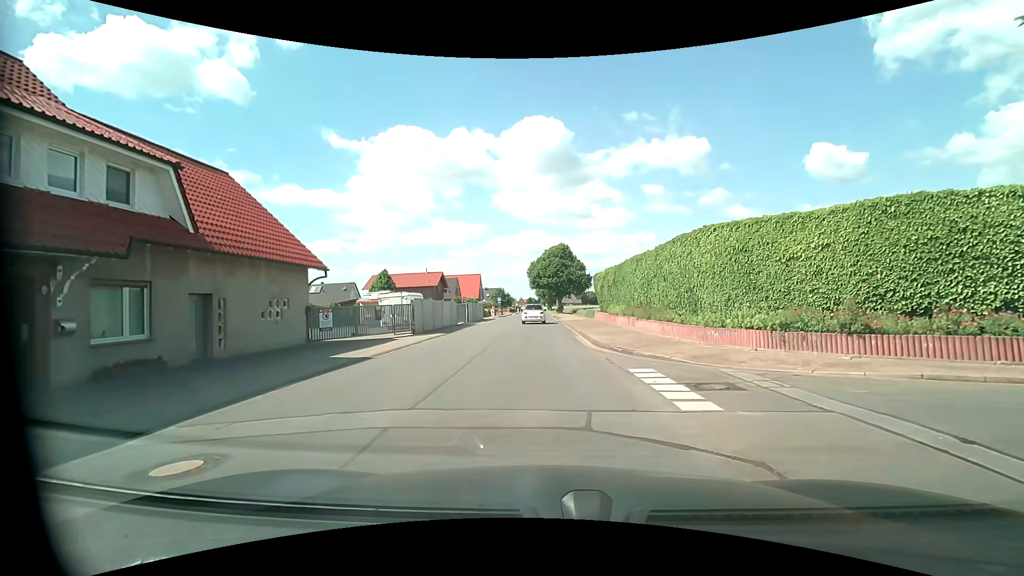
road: residential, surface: asphalt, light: Day
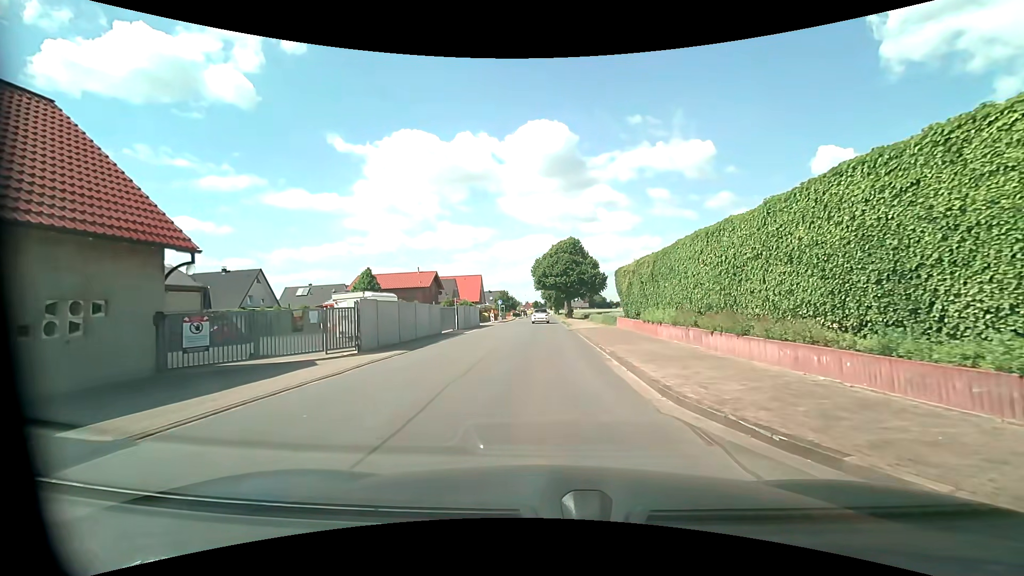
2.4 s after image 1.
(-0.1, +9.5) m; 0°
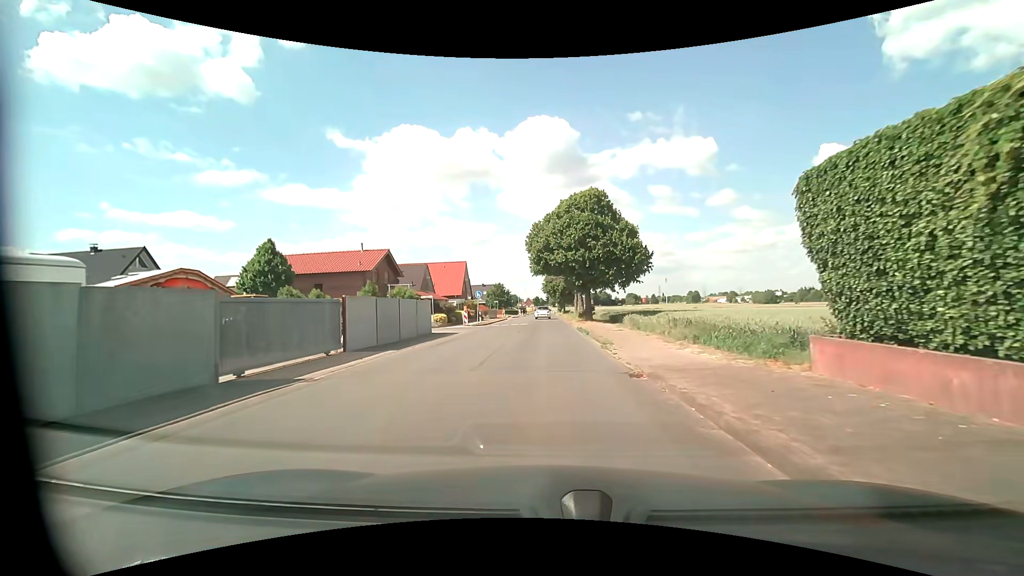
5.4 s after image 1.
(-0.3, +23.4) m; -1°
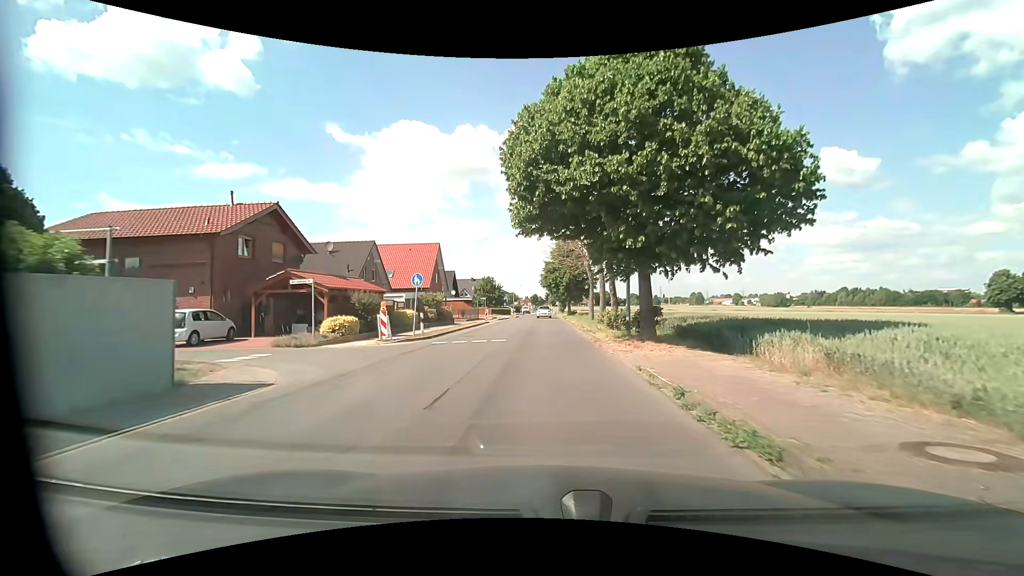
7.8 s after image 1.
(0.0, +20.6) m; 0°
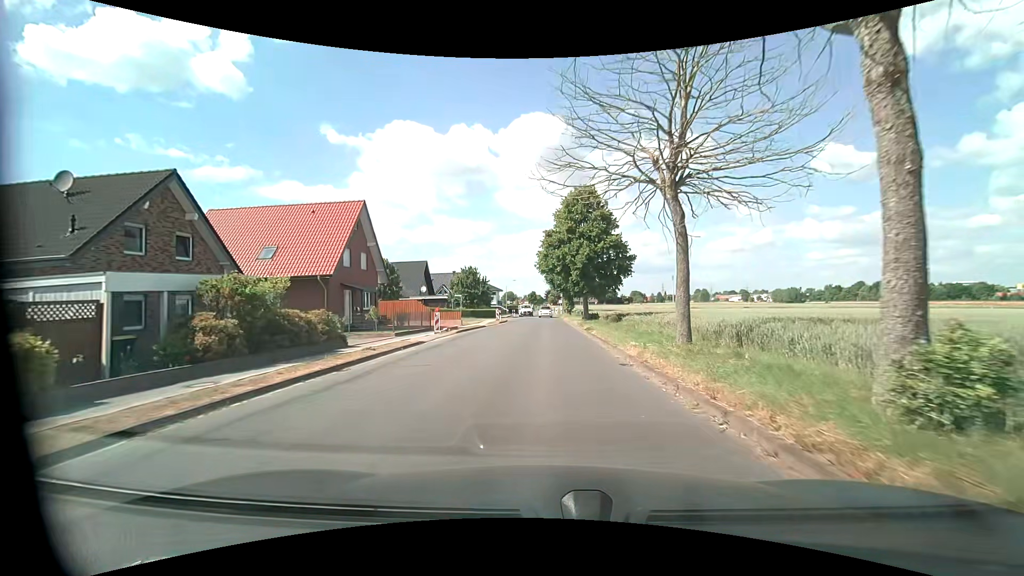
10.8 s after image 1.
(0.0, +25.1) m; 0°
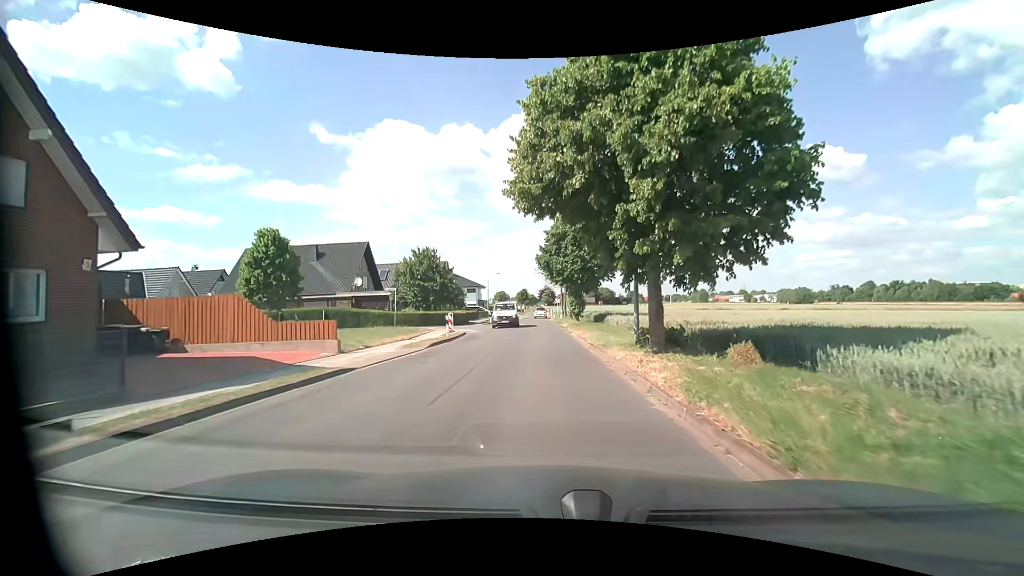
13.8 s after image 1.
(0.0, +24.9) m; 0°
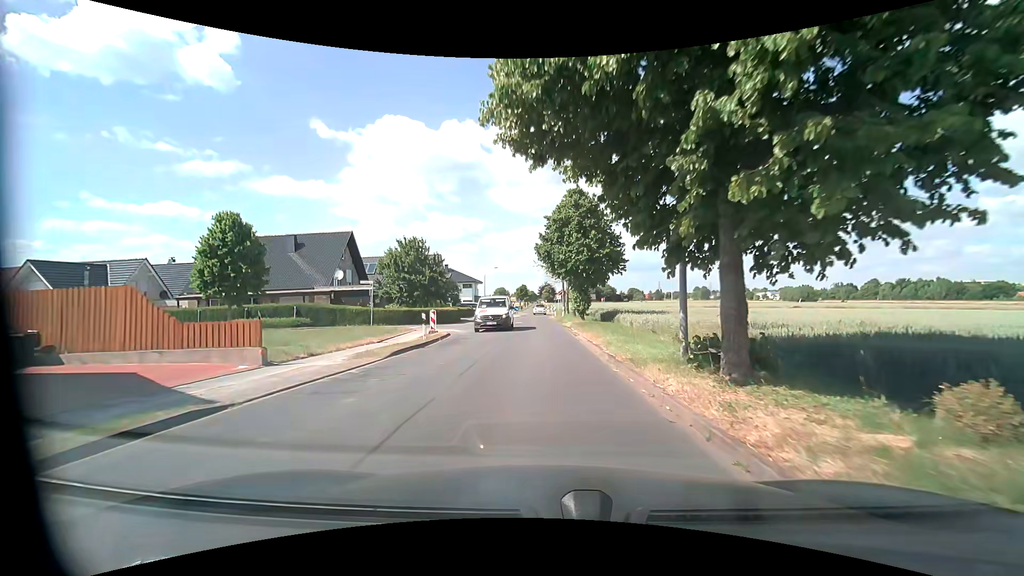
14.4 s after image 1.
(0.0, +5.0) m; 0°
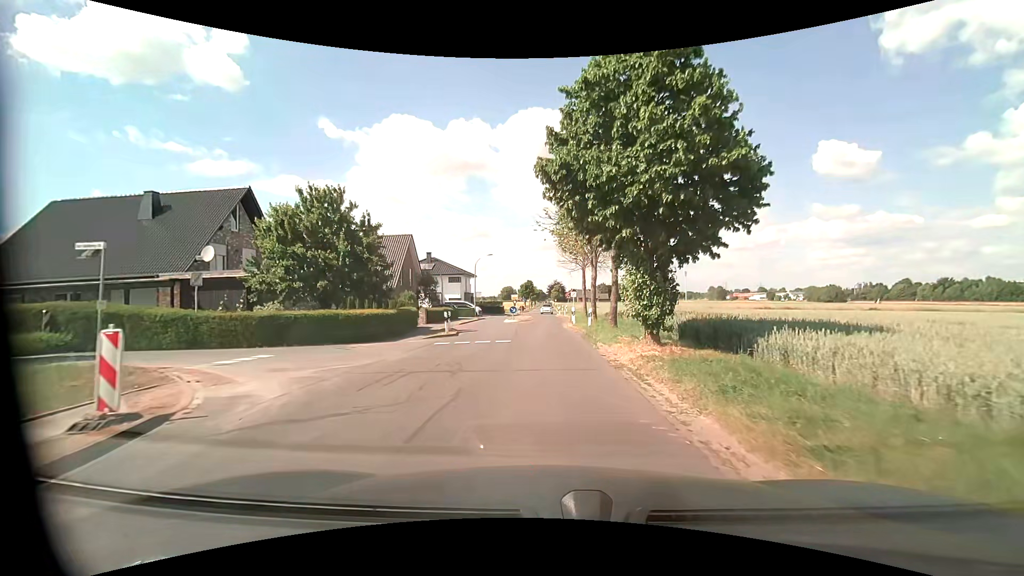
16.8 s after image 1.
(0.0, +20.1) m; -1°
(0, +10) (0, +20) (0, +30) (0, +40) (0, +50) (0, +60) (0, +70) (0, +80) (+1, +90) (+1, +100) m
